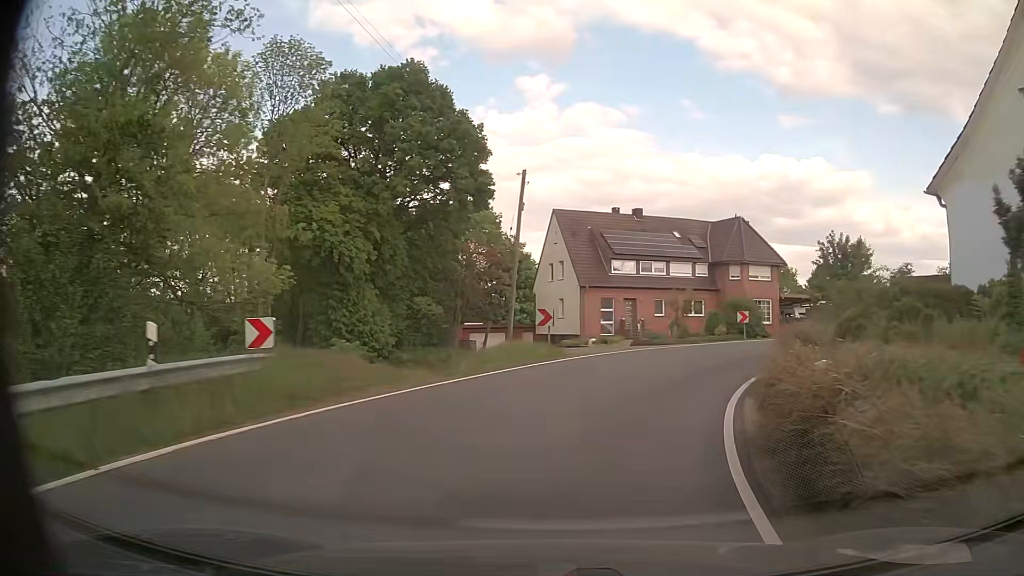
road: tertiary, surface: asphalt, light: Day
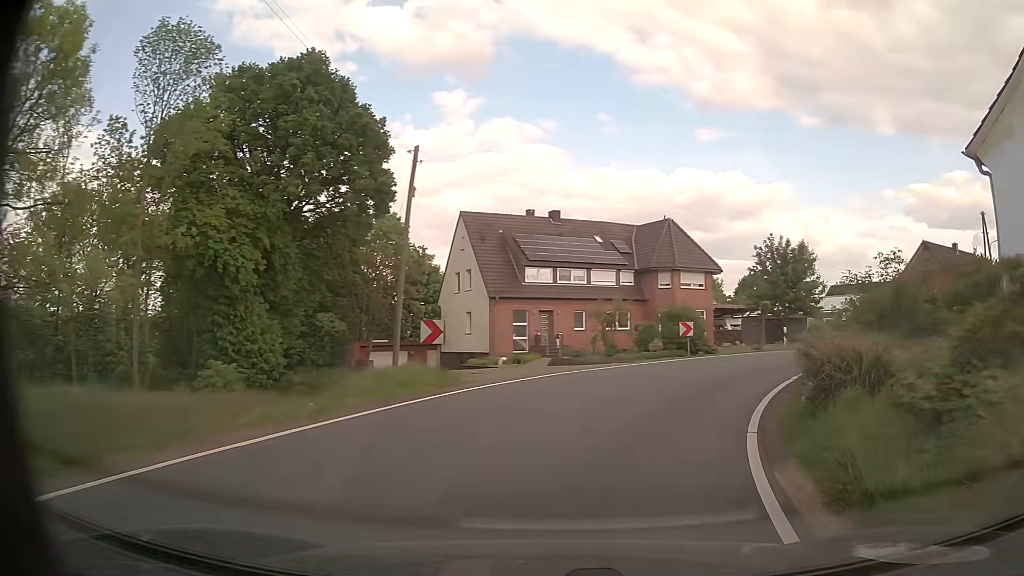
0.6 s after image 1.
(+0.4, +5.7) m; +7°
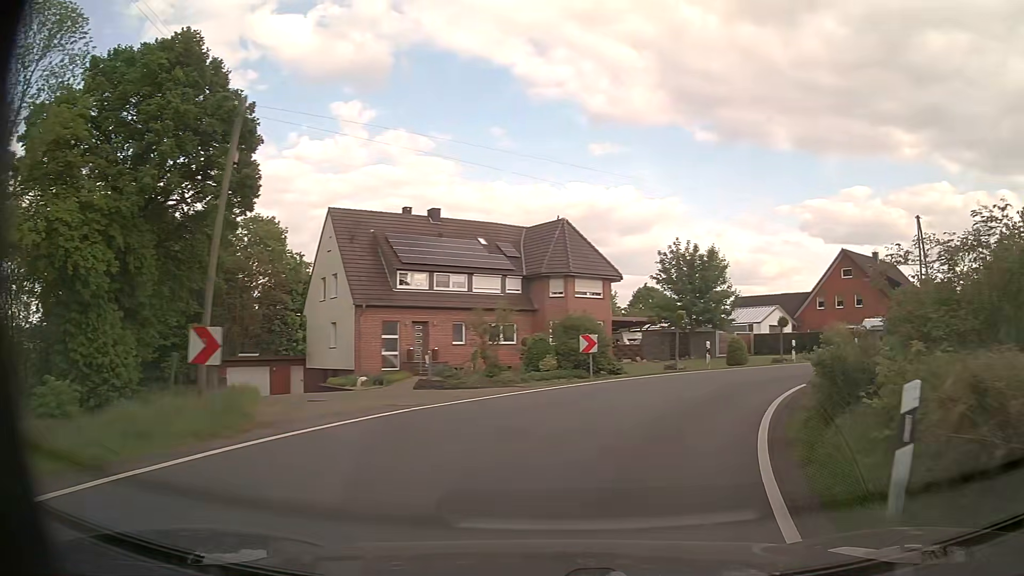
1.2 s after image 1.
(+0.4, +5.7) m; +9°
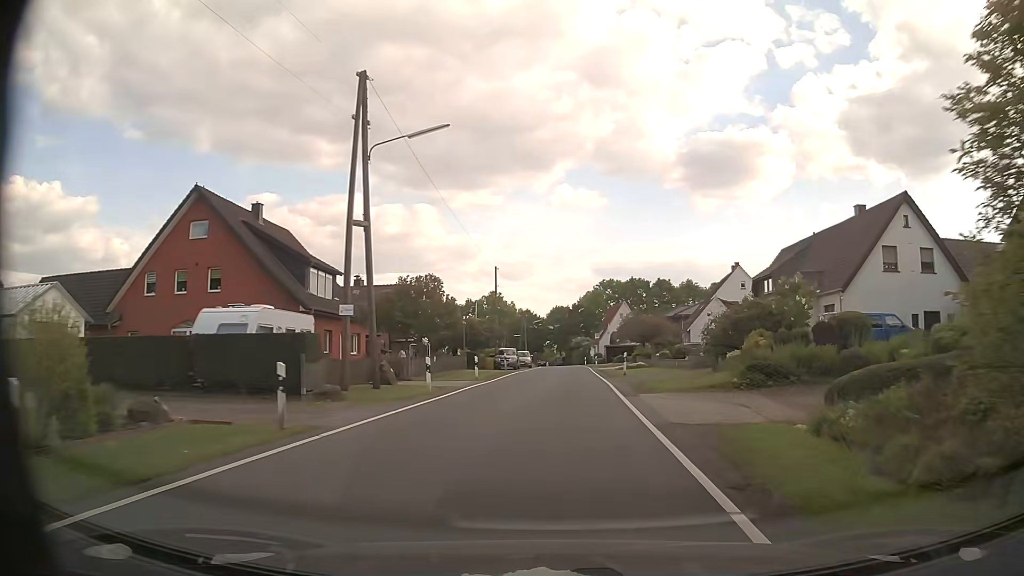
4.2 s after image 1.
(+14.3, +26.7) m; +53°
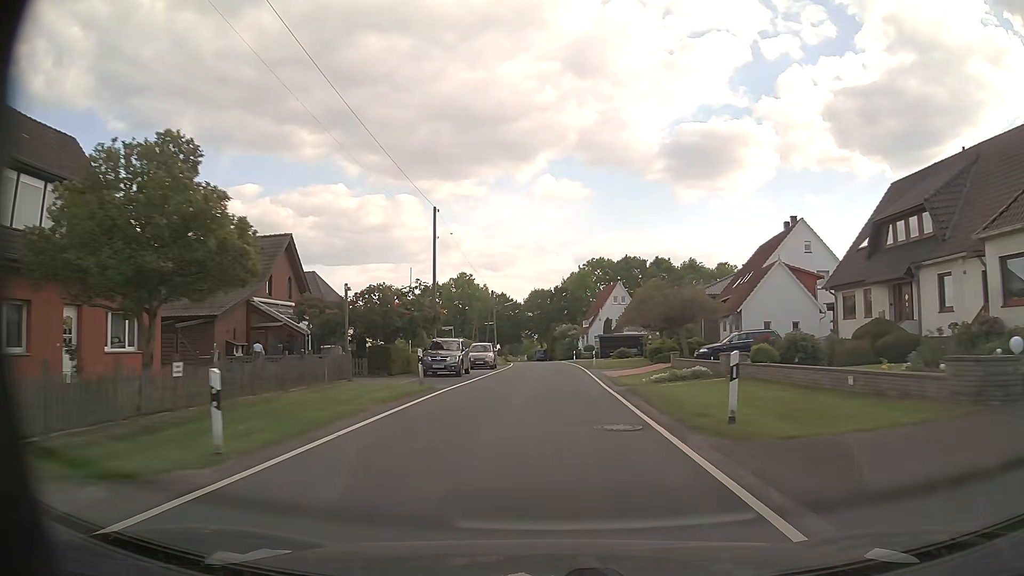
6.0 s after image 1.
(+0.5, +23.5) m; +2°
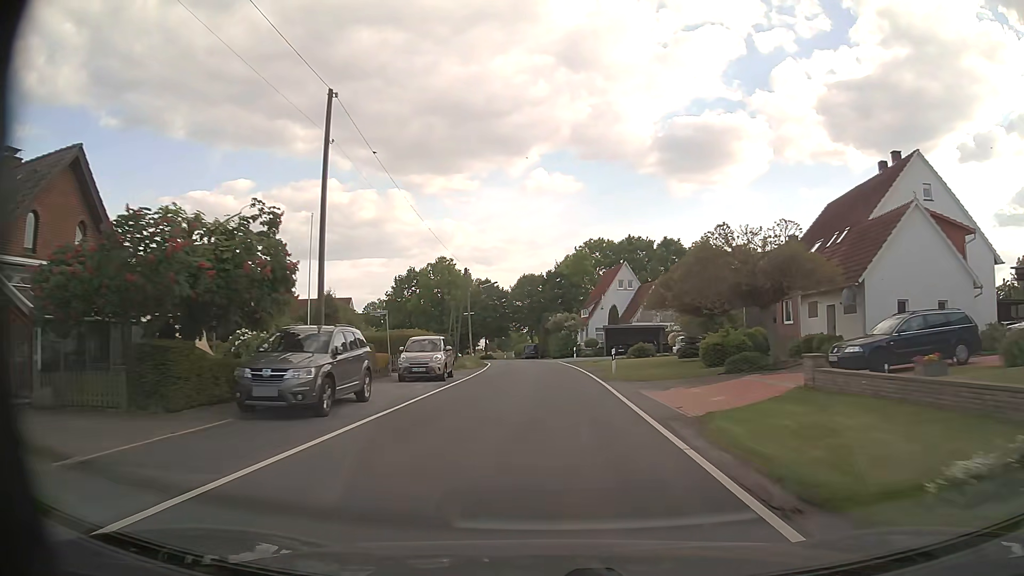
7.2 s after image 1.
(+0.1, +17.9) m; +1°
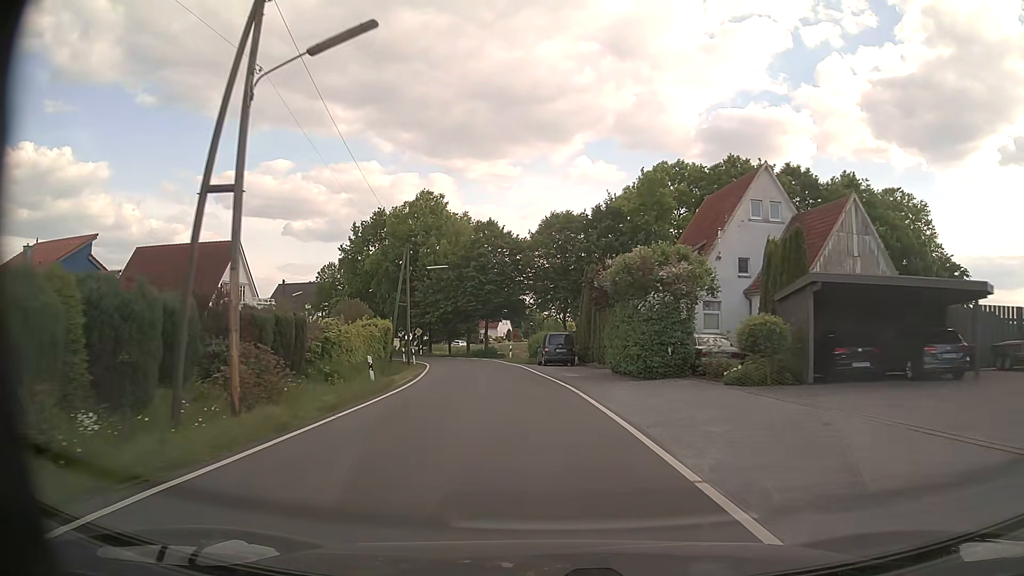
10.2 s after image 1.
(-0.5, +45.9) m; -3°
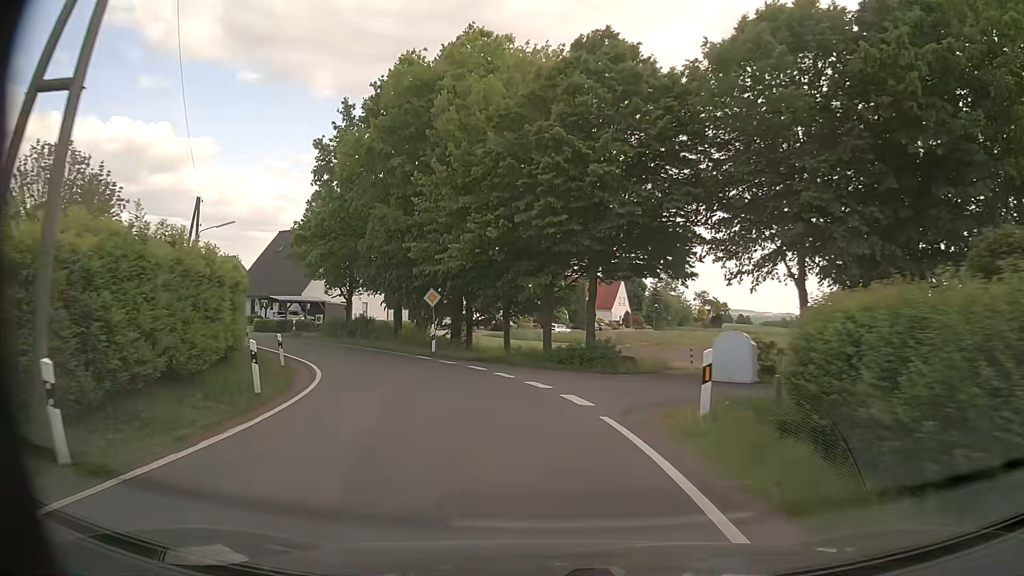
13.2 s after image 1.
(-2.8, +39.5) m; -9°
(-1, +10) (-3, +20) (-7, +29) (-13, +37) (-20, +44) (-28, +50) (-36, +56) (-44, +62) (-53, +67) (-62, +72) m
